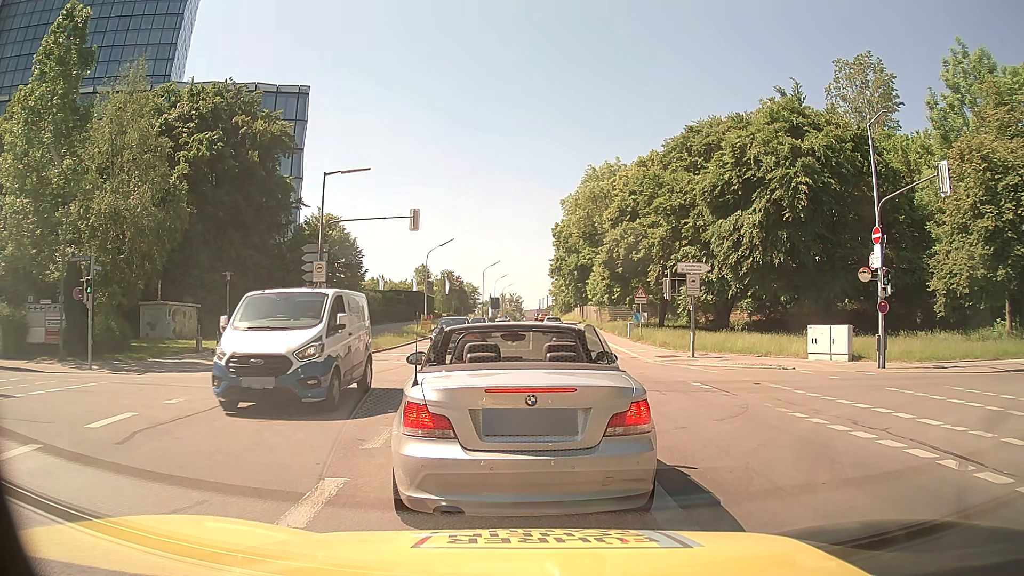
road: secondary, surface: asphalt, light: Day
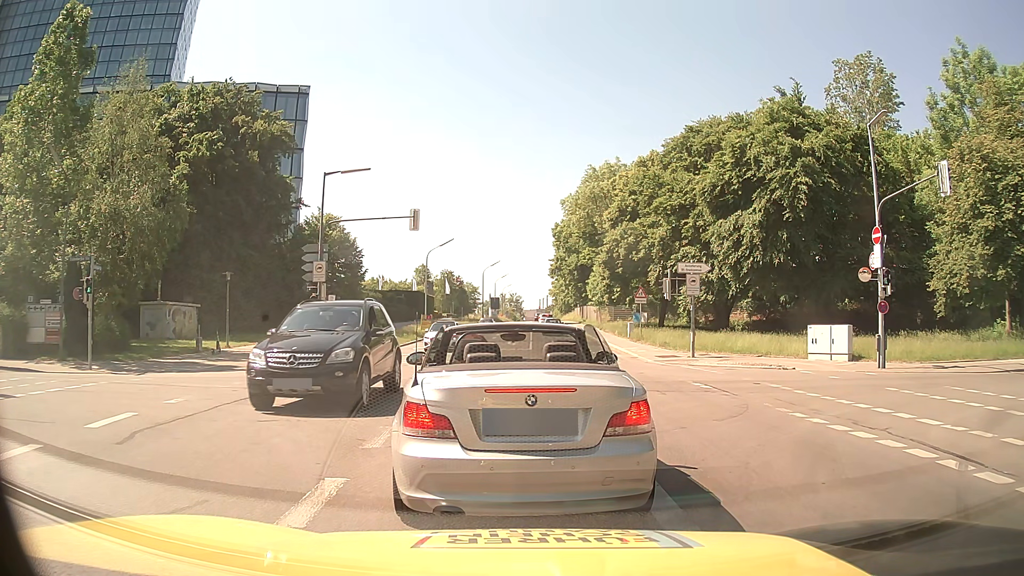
(0.0, 0.0) m; 0°
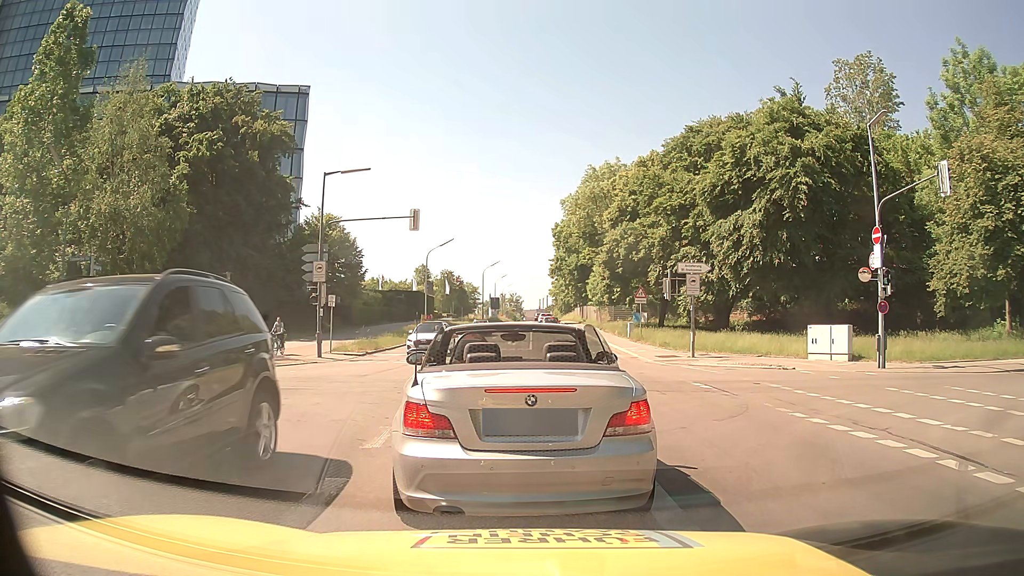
(0.0, 0.0) m; 0°
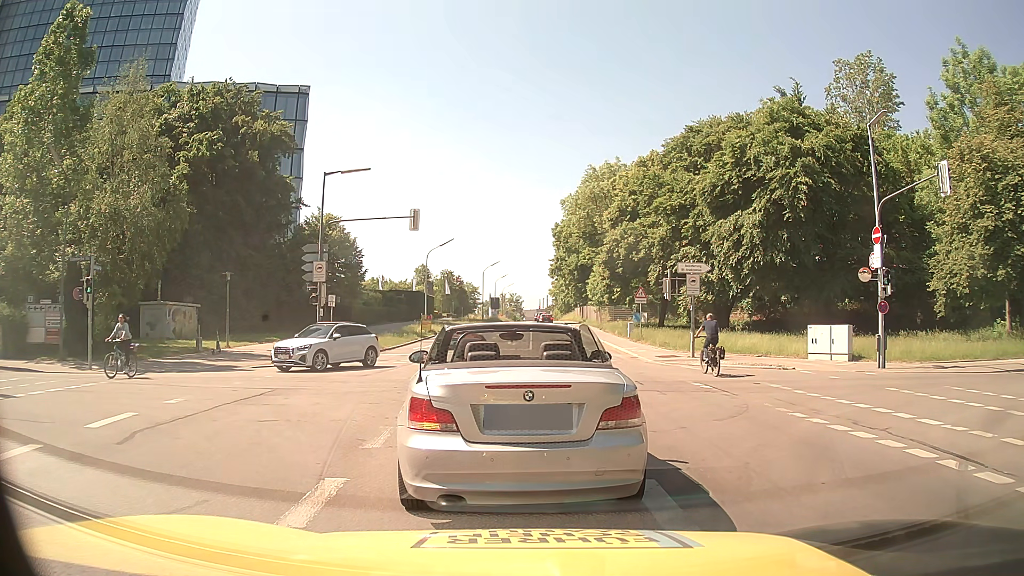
(0.0, 0.0) m; 0°
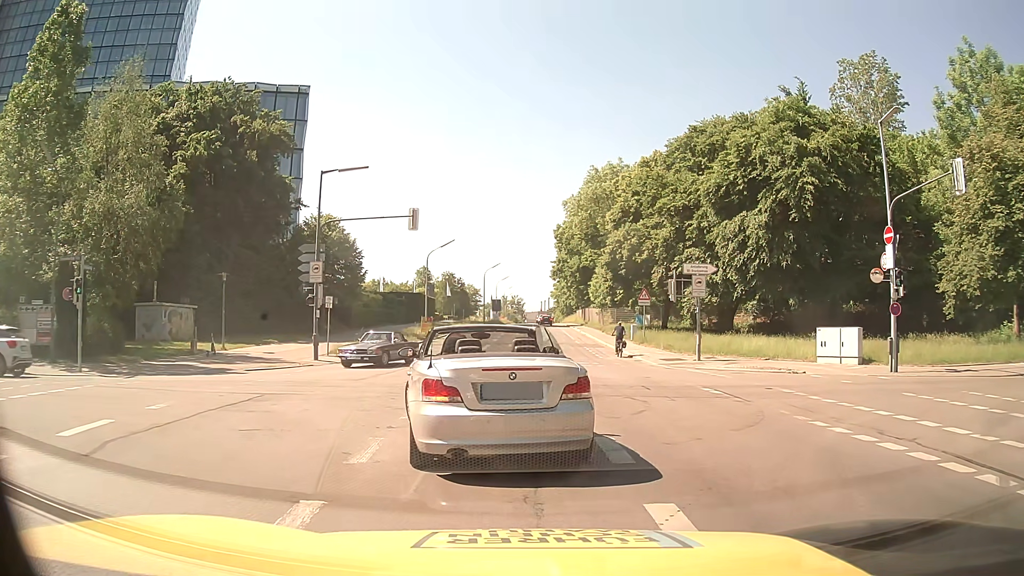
(0.0, +0.8) m; 0°
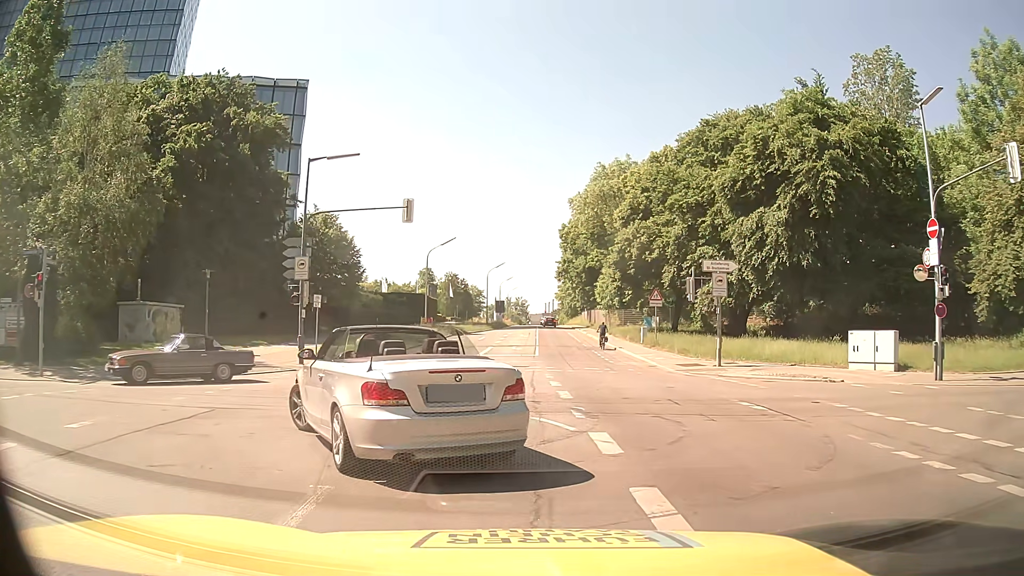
(+0.1, +2.6) m; +2°
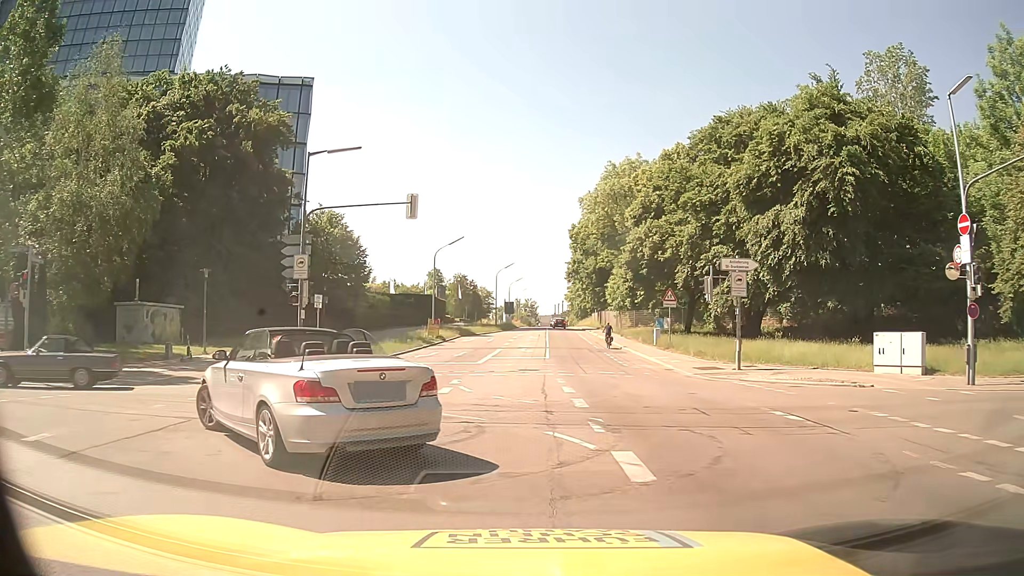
(0.0, +1.3) m; -1°
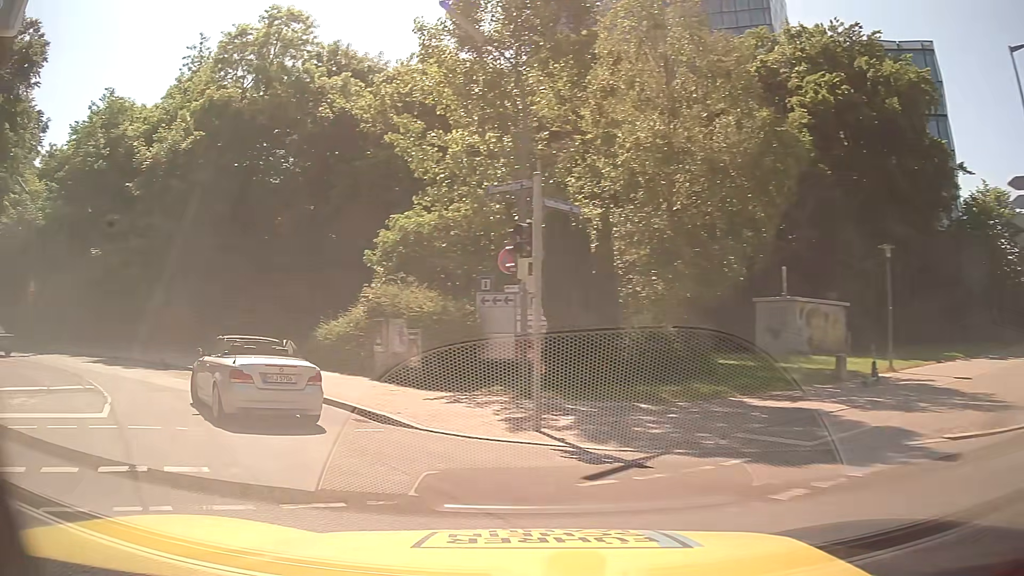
(-4.8, +10.0) m; -55°
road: tertiary
(-3, +9) (-9, +17) (-18, +22) (-28, +23) (-38, +22) (-48, +21) (-58, +19) (-68, +17) (-78, +16) (-87, +15) m
